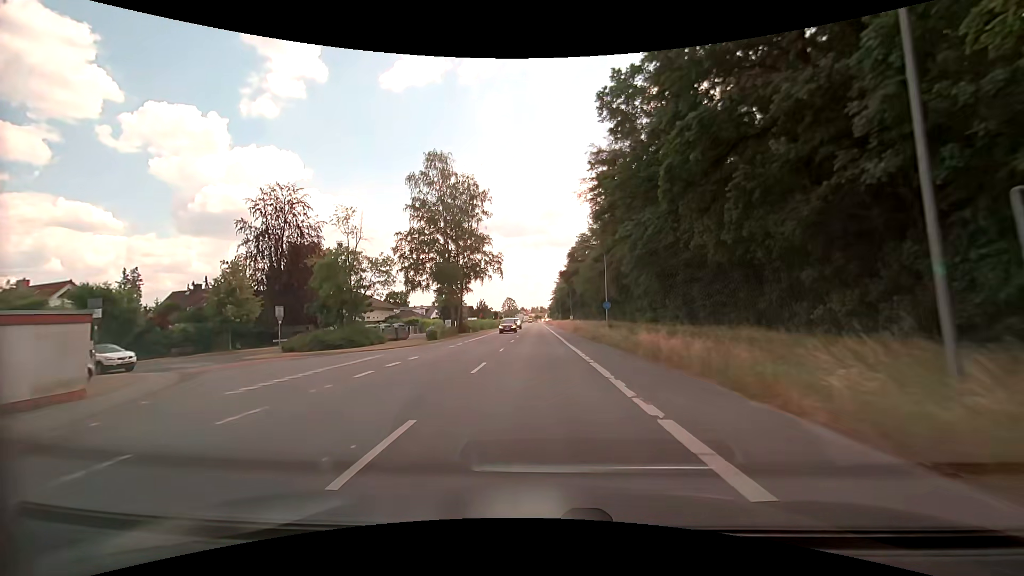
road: primary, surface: asphalt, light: Day
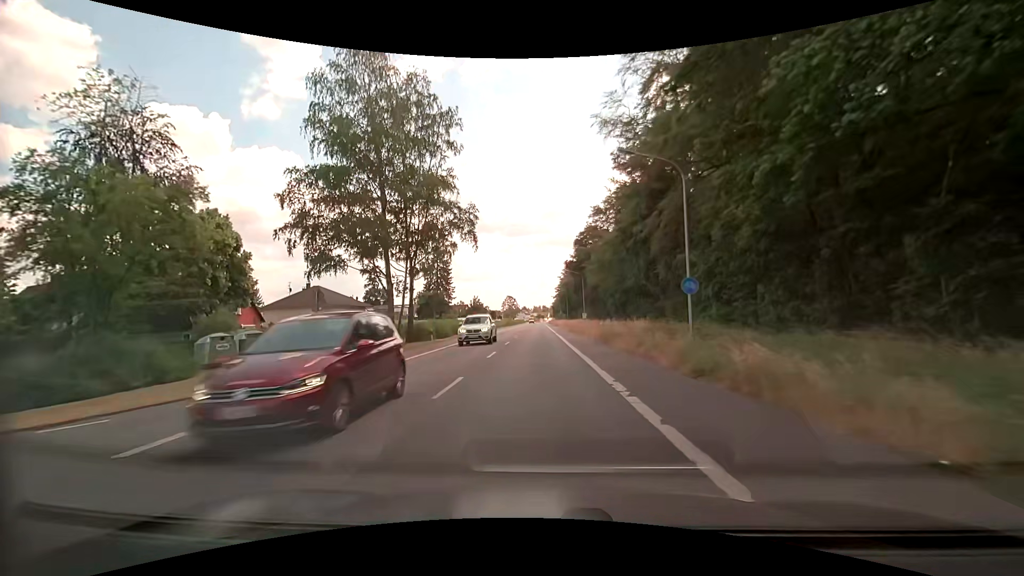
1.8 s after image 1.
(0.0, +22.2) m; 0°
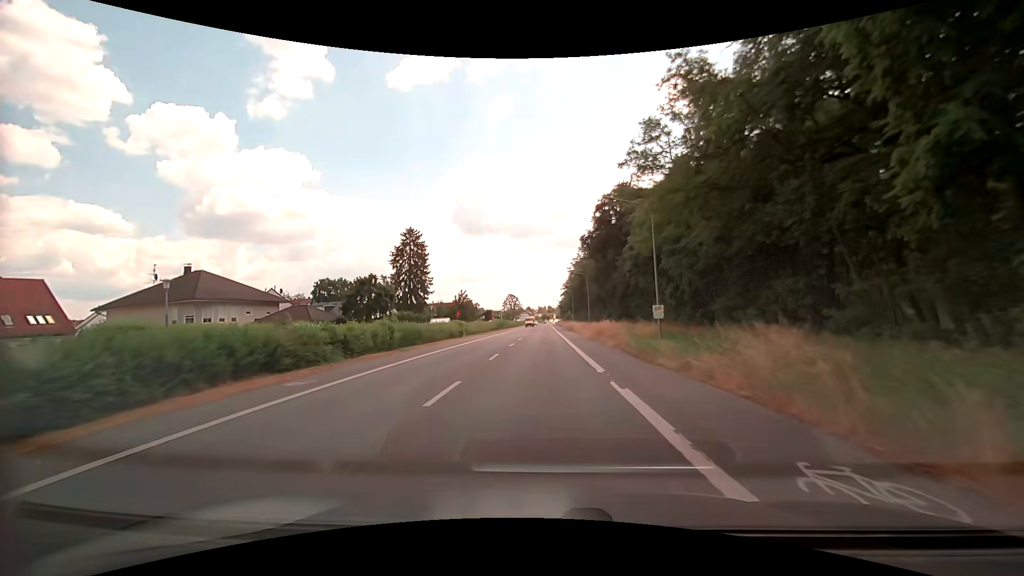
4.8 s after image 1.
(-0.2, +36.7) m; -2°
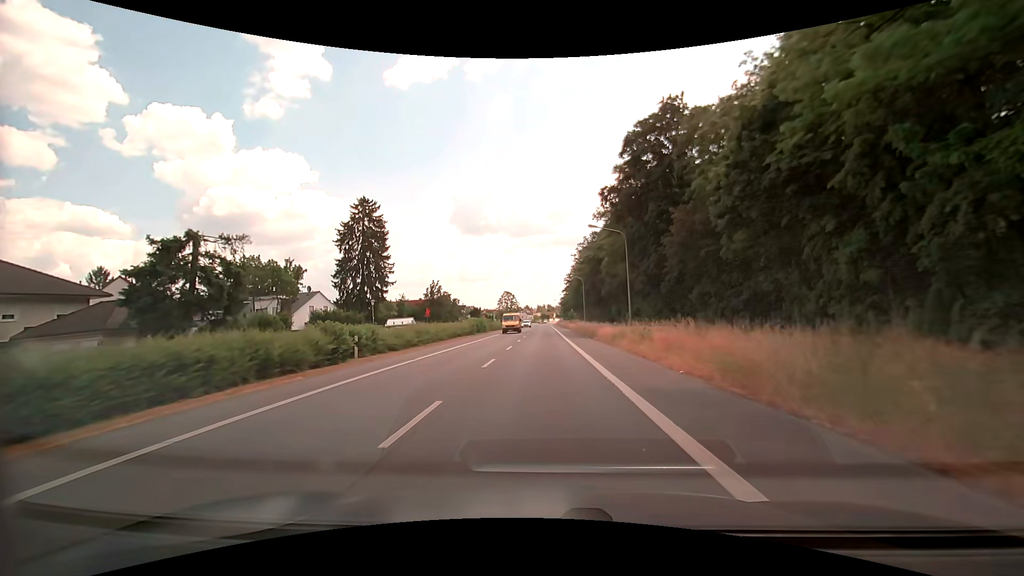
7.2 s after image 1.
(+0.4, +29.3) m; +1°
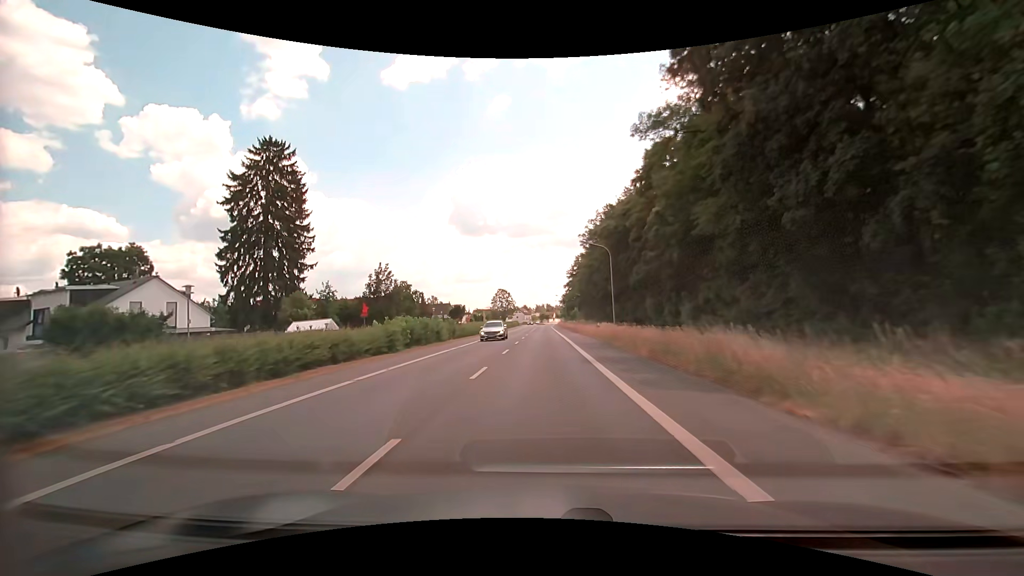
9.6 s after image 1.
(+0.1, +29.6) m; 0°
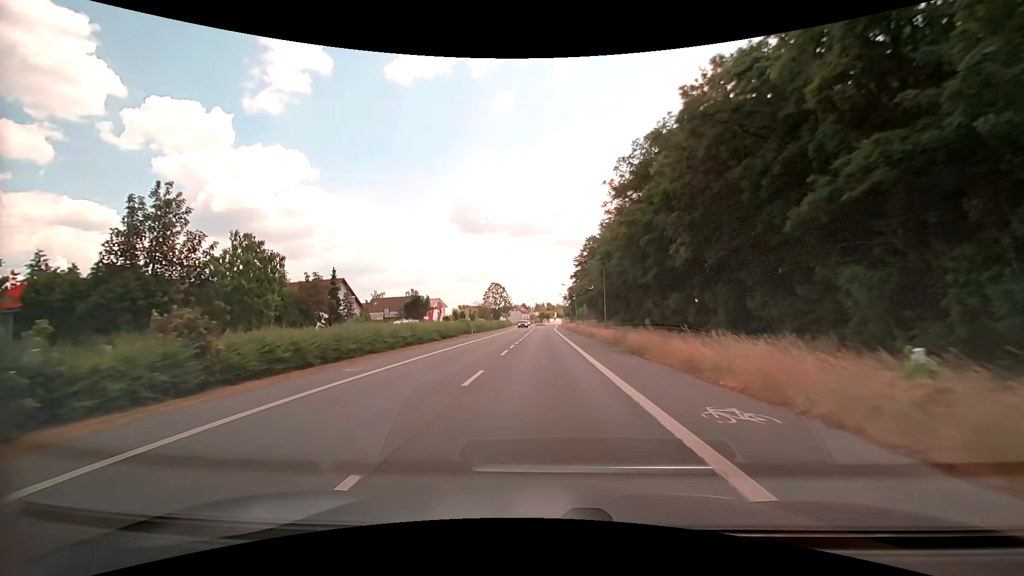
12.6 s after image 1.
(0.0, +37.3) m; 0°
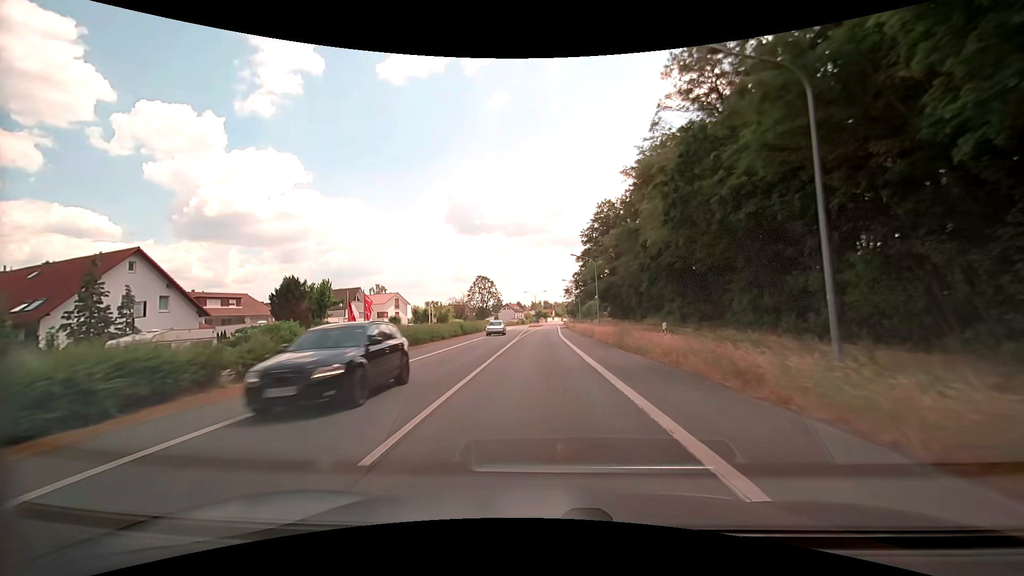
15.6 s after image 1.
(+0.2, +37.7) m; 0°
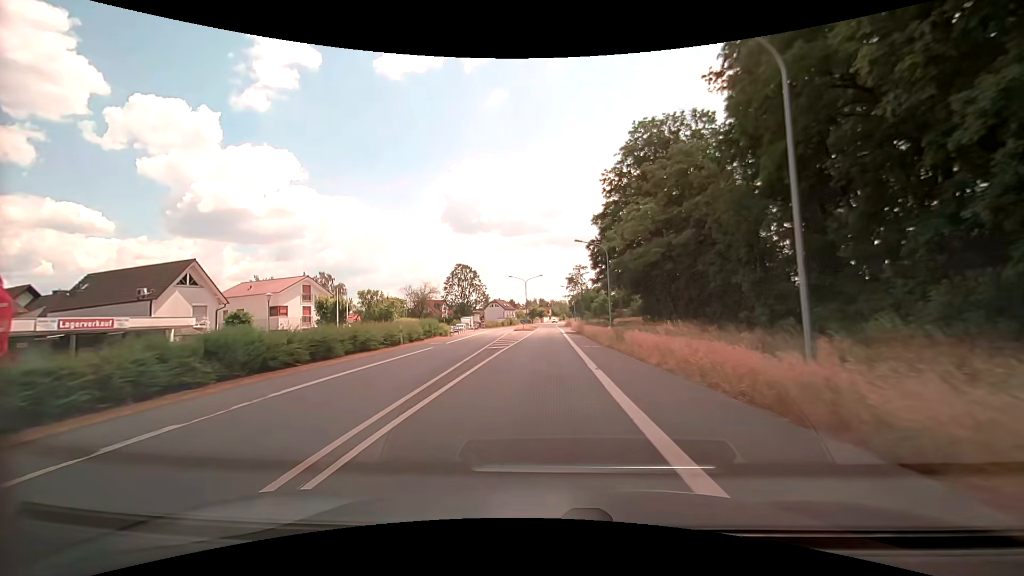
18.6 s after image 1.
(+0.1, +38.0) m; 0°
(0, +10) (0, +20) (0, +30) (0, +40) (+1, +50) (+1, +60) (+1, +70) (+1, +80) (+1, +90) (+1, +100) m
